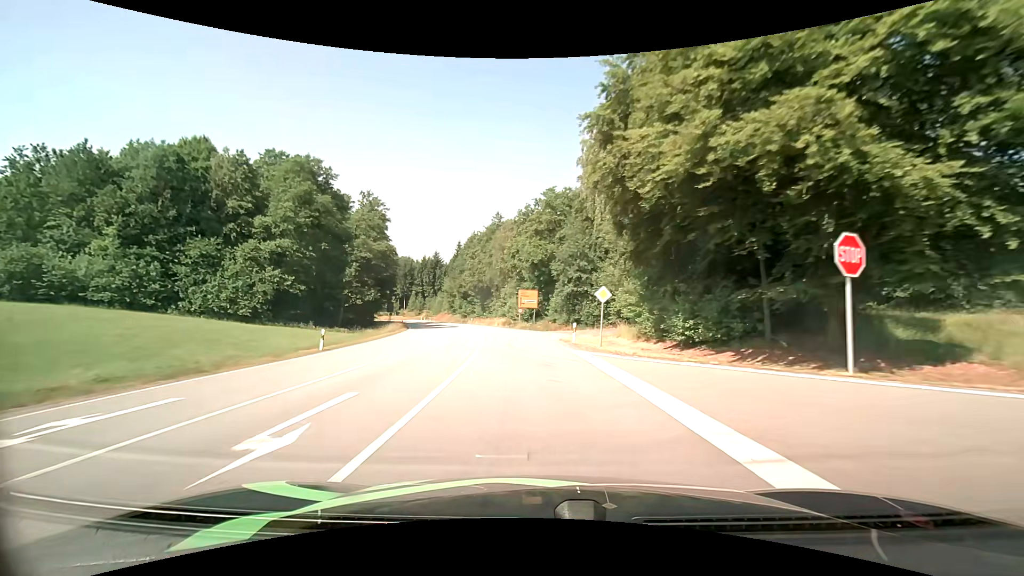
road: secondary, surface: asphalt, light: Day
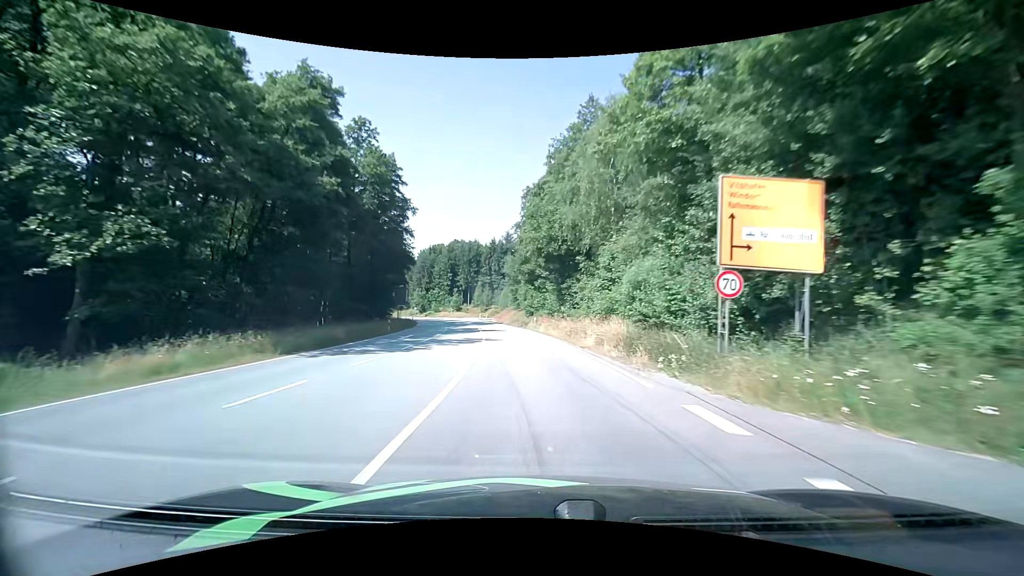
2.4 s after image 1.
(-3.8, +45.7) m; -10°
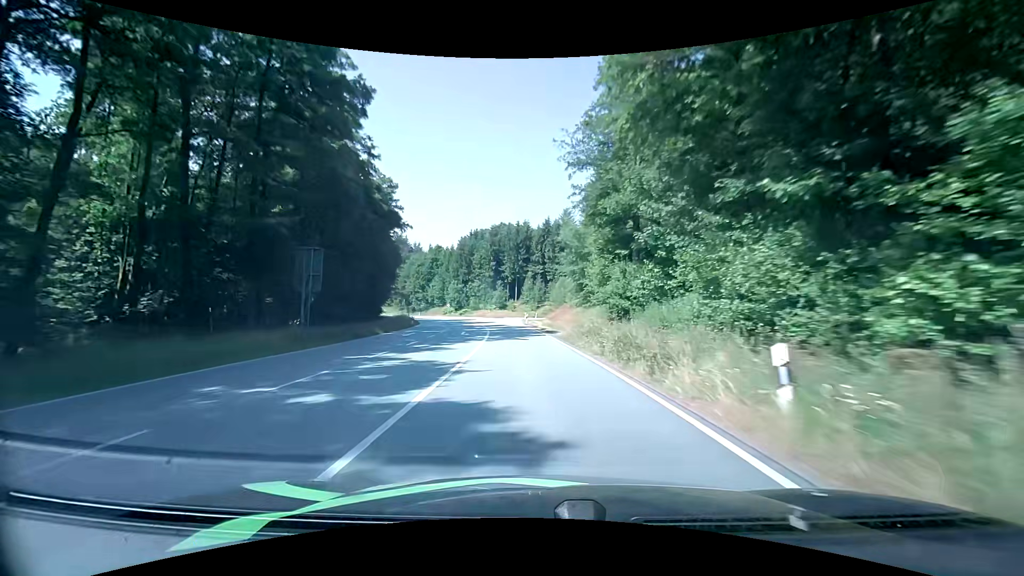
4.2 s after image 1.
(-2.1, +35.1) m; -6°
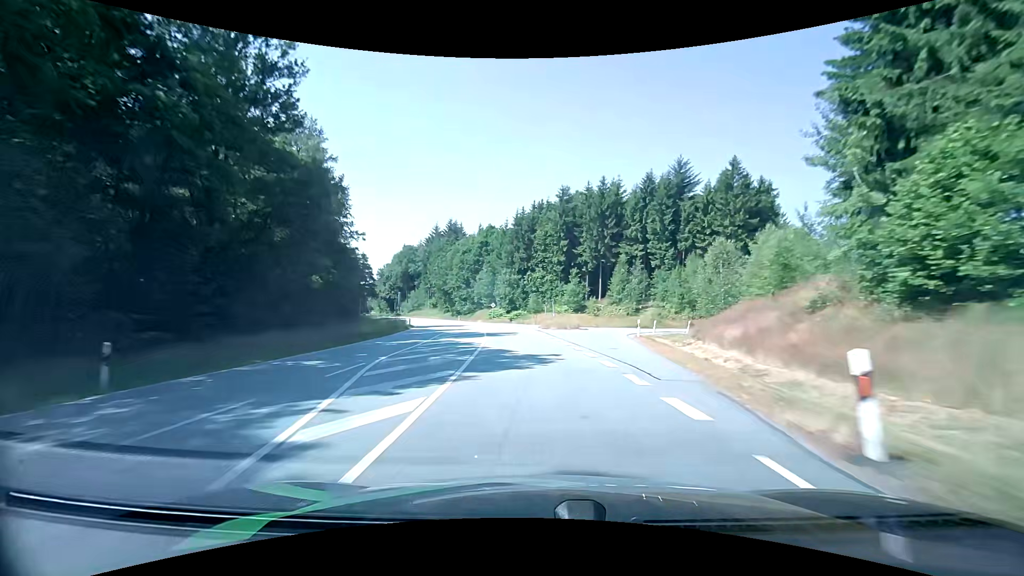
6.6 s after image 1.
(-3.2, +46.4) m; -8°
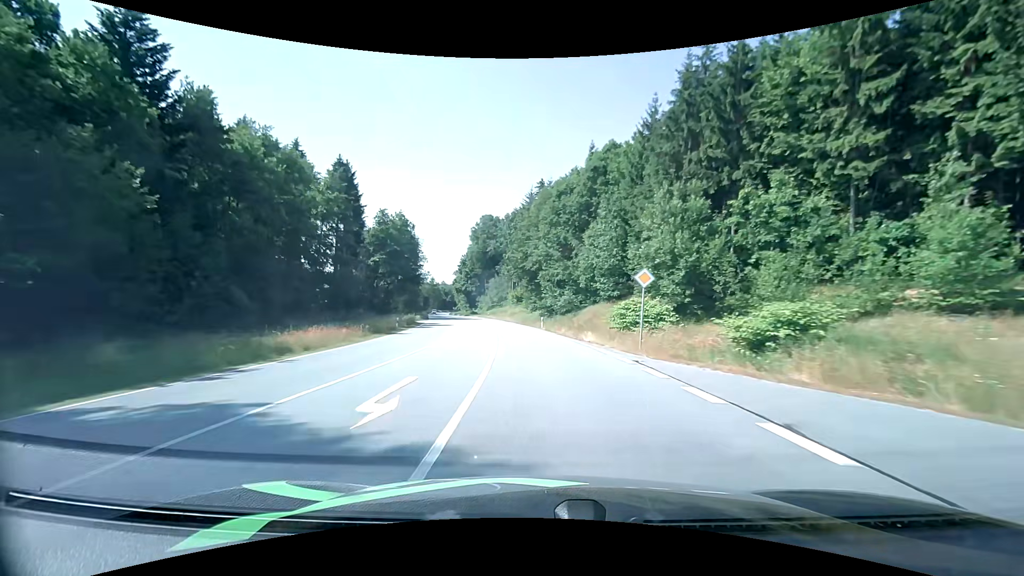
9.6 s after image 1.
(-7.0, +59.1) m; -13°
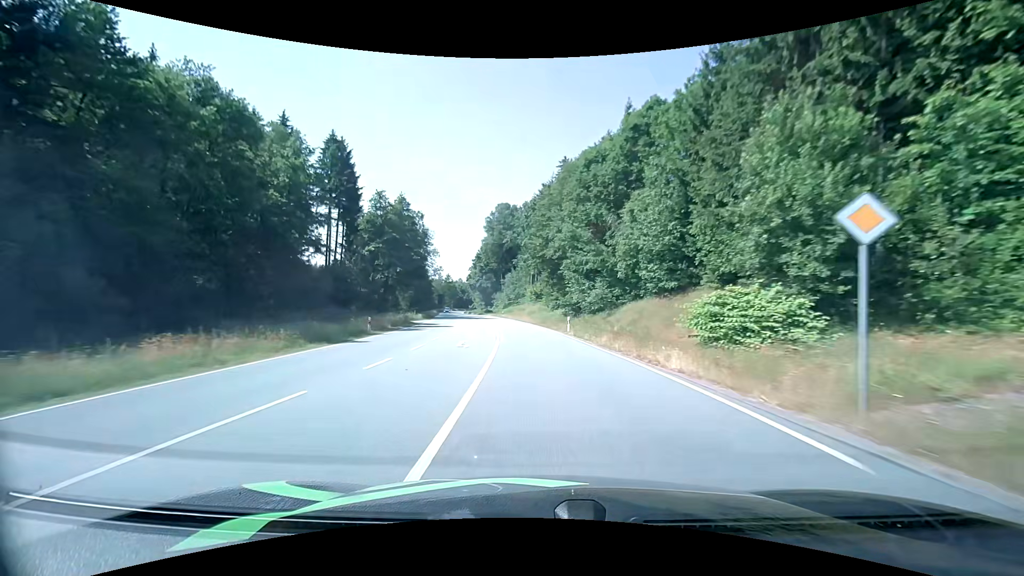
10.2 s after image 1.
(-0.2, +12.4) m; -2°
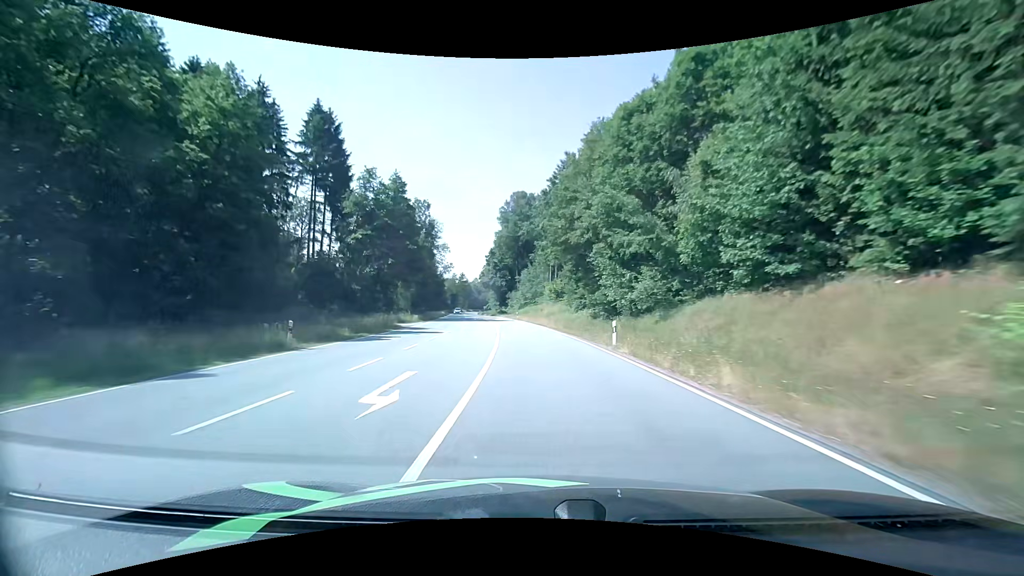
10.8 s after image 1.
(-0.2, +12.5) m; -2°
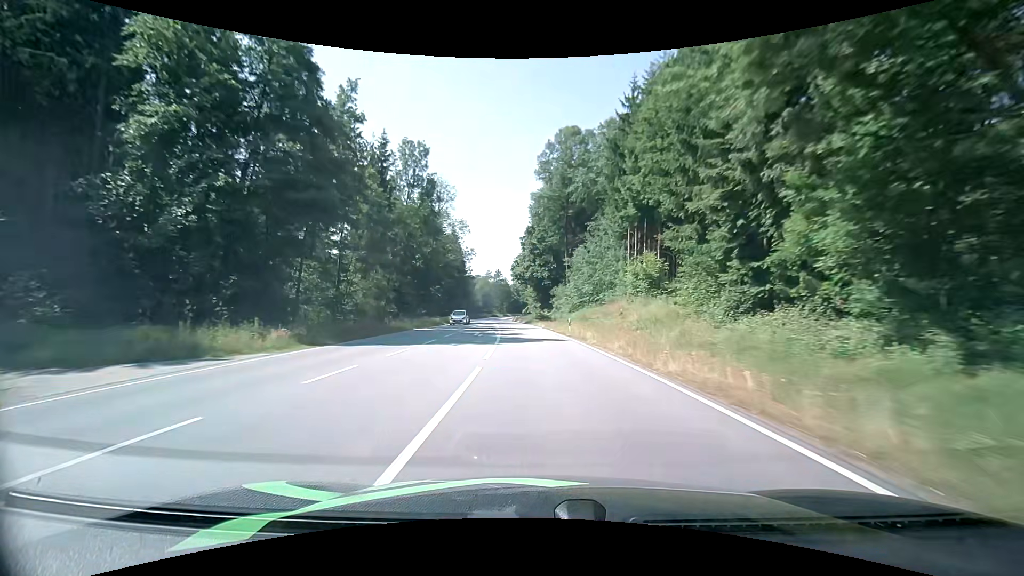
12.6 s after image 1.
(-1.8, +38.4) m; -5°
(0, +10) (0, +20) (-1, +30) (-2, +40) (-3, +50) (-4, +60) (-5, +70) (-6, +80) (-7, +90) (-8, +100) m
